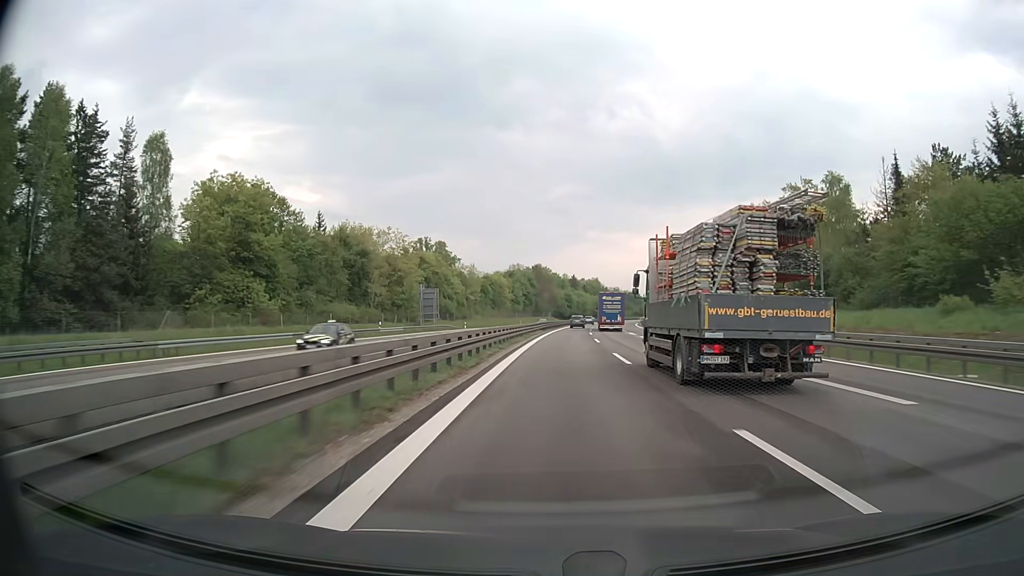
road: motorway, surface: asphalt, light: Day
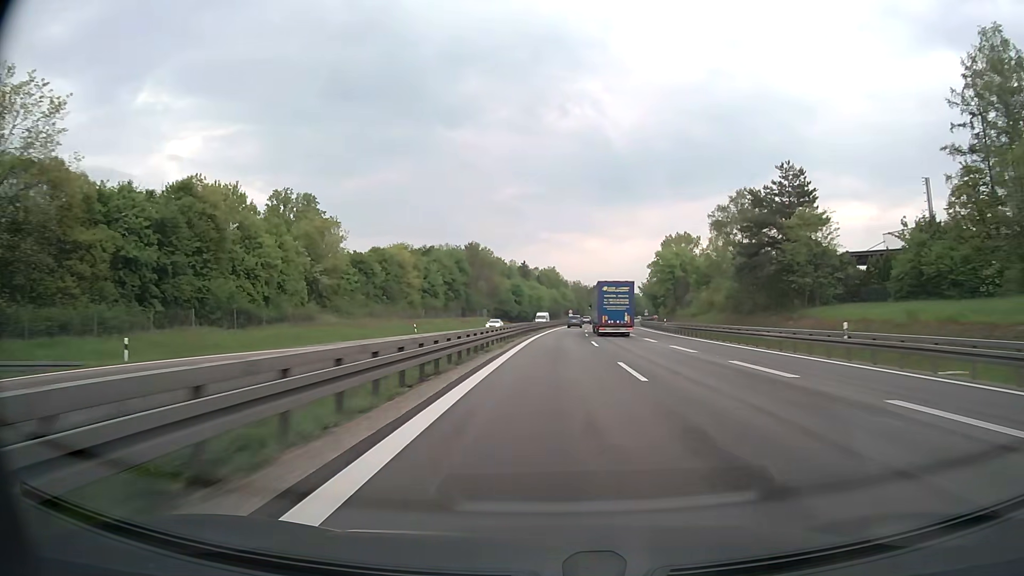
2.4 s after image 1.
(+2.9, +78.2) m; +4°
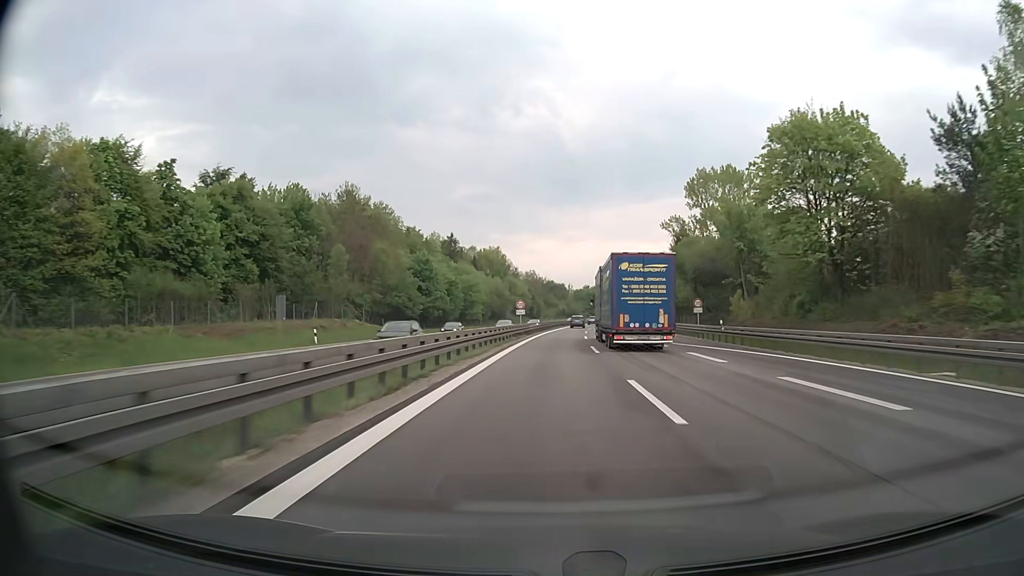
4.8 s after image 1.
(+2.9, +78.5) m; +4°
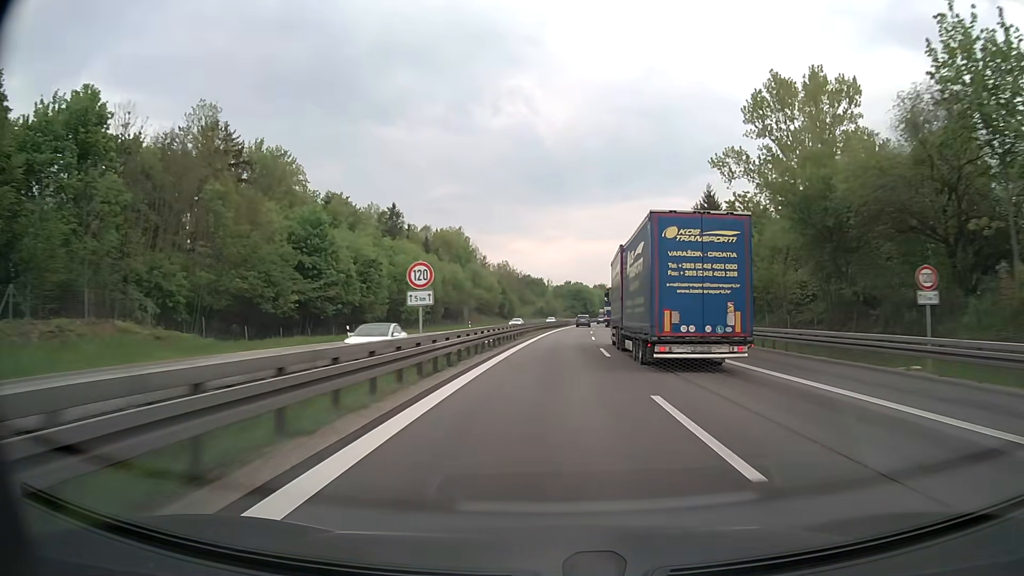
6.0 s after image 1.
(+0.6, +39.4) m; +2°
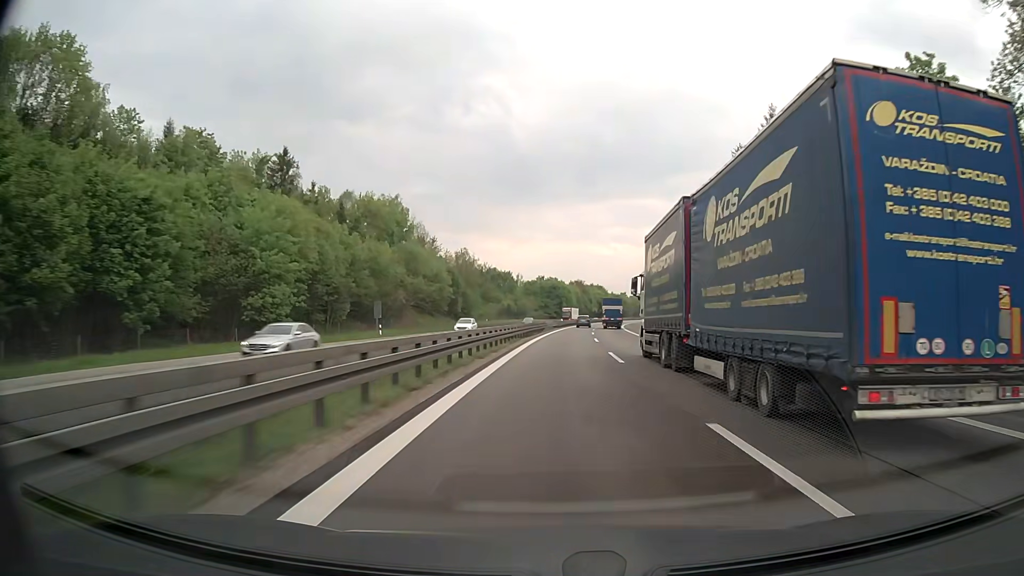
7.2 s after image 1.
(+0.7, +39.4) m; +2°
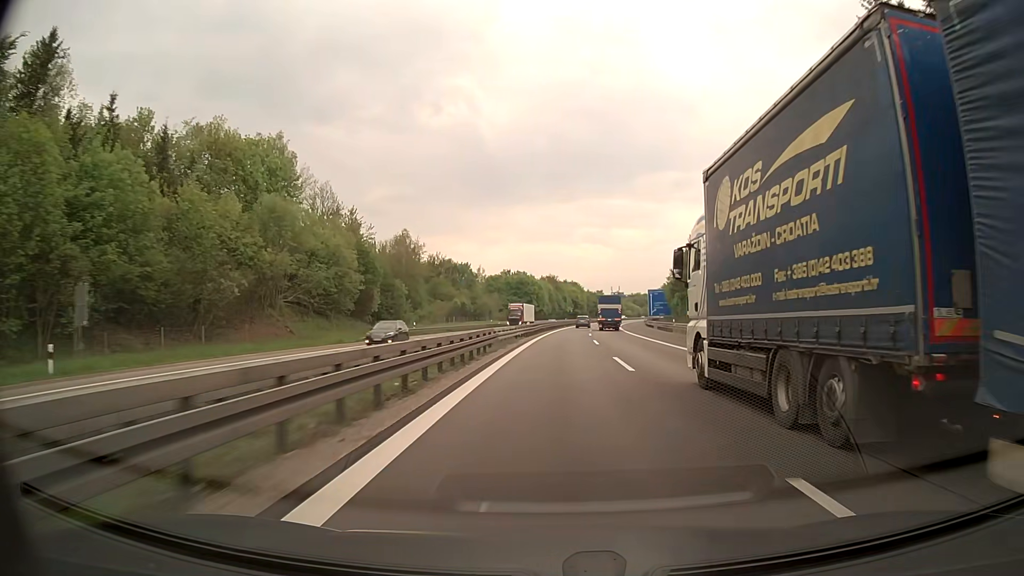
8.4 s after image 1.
(+0.9, +39.4) m; +2°
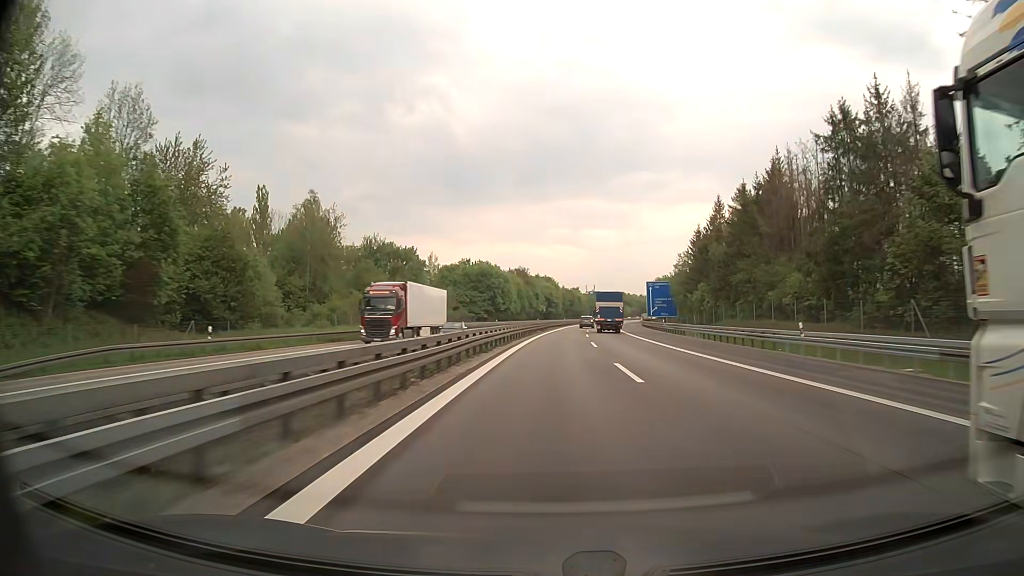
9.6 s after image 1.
(+0.9, +39.6) m; +3°
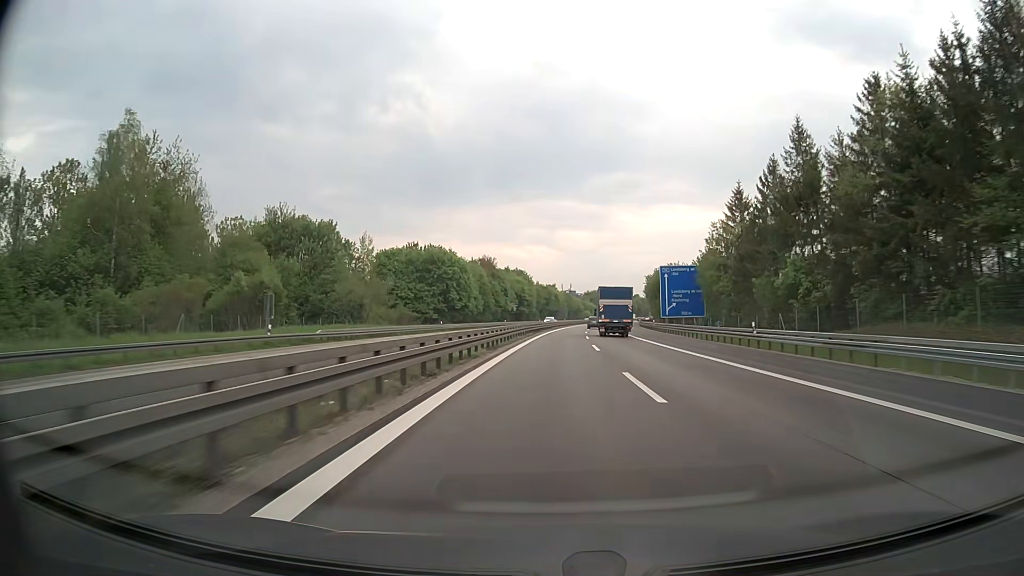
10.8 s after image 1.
(+0.8, +39.8) m; +2°
(0, +10) (0, +20) (0, +30) (+1, +40) (+1, +50) (+2, +60) (+2, +70) (+3, +80) (+4, +90) (+5, +100) m
